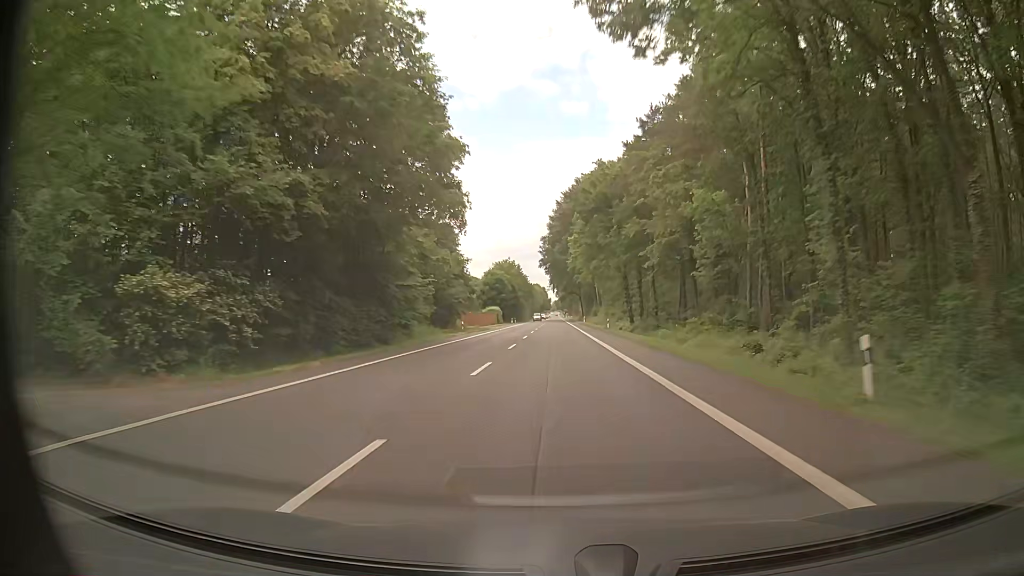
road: primary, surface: asphalt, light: Day
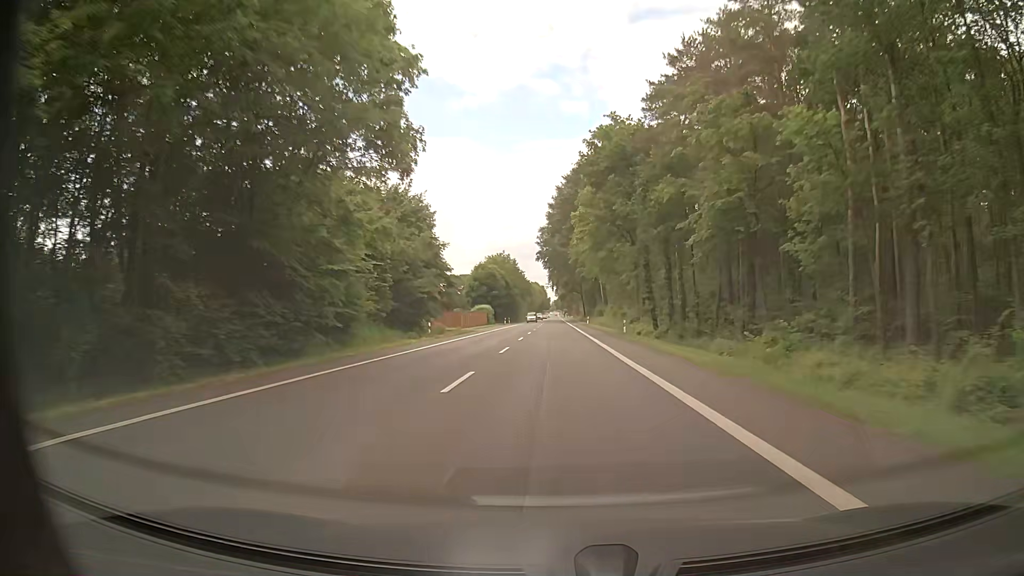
(-0.2, +15.5) m; 0°
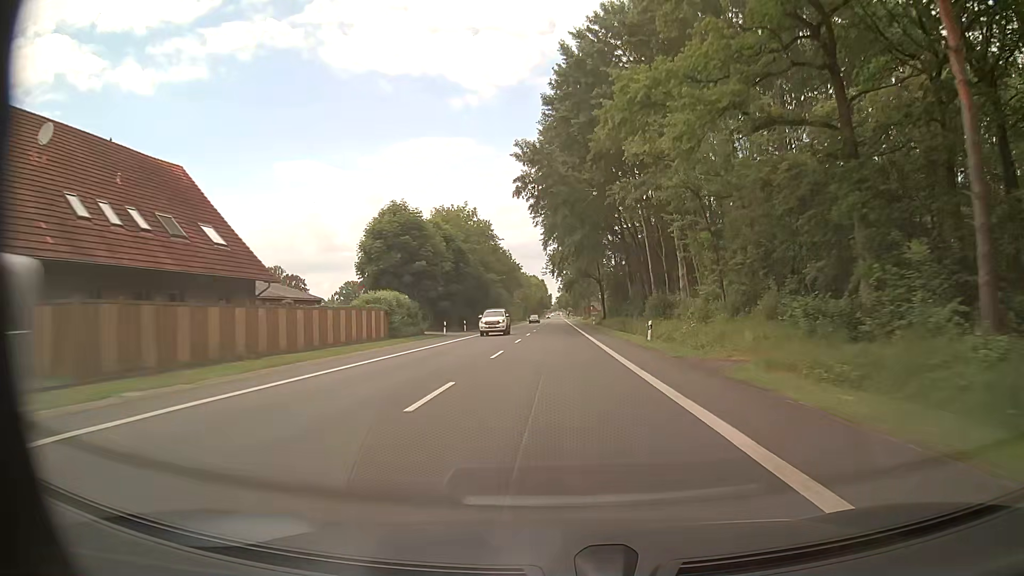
(-0.1, +62.5) m; -1°
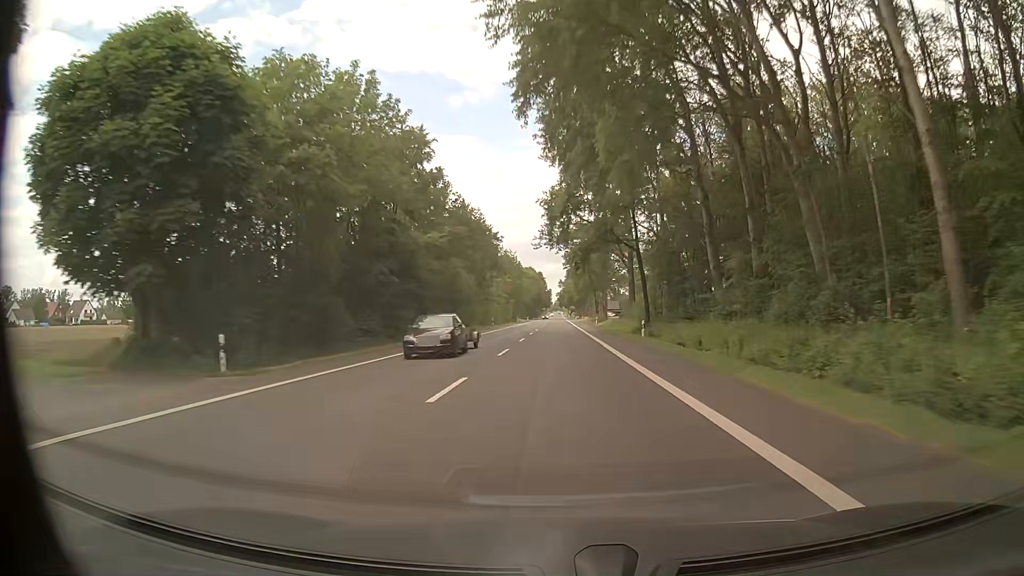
(0.0, +47.2) m; +1°
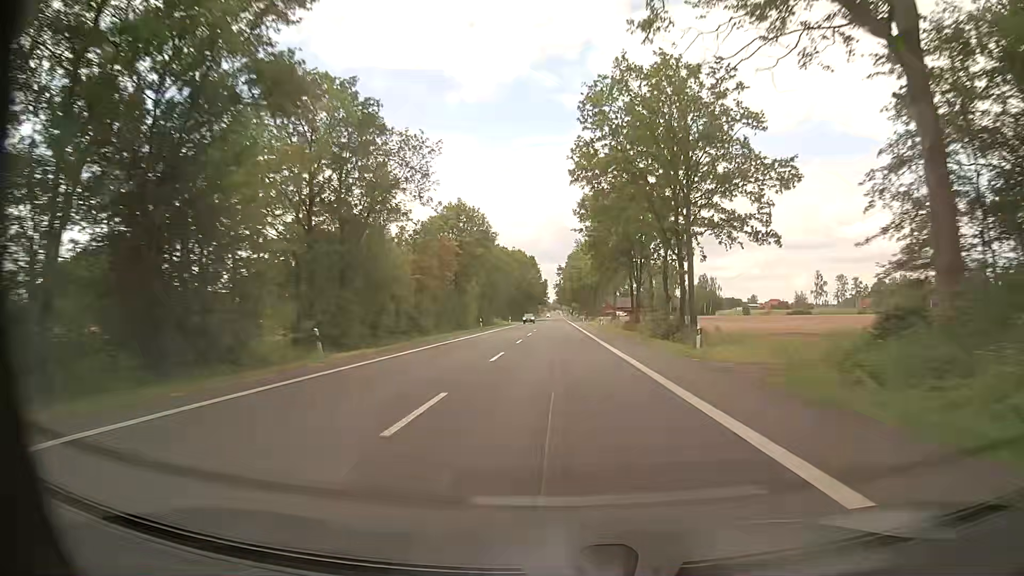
(-0.4, +63.1) m; 0°
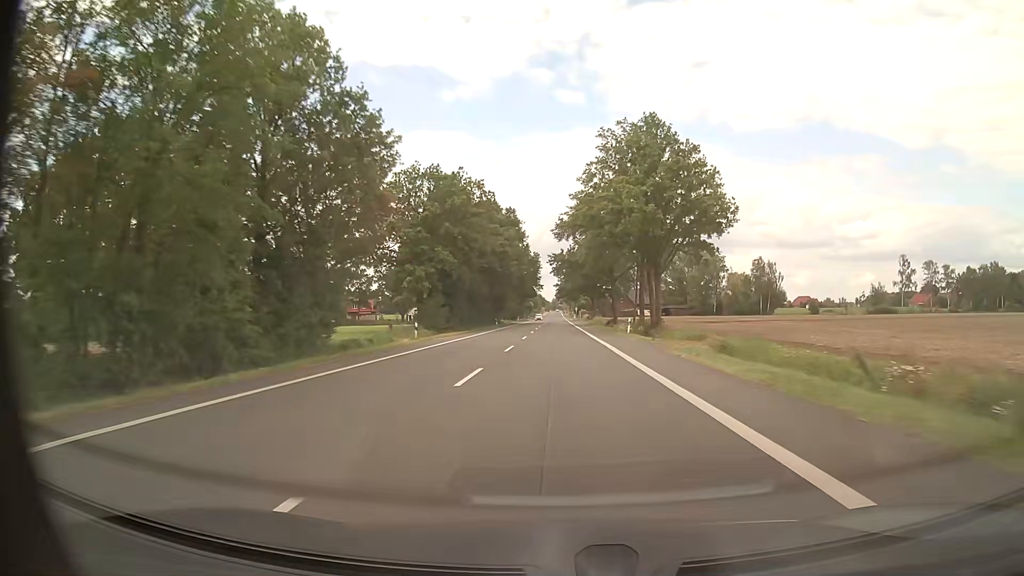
(0.0, +78.9) m; 0°
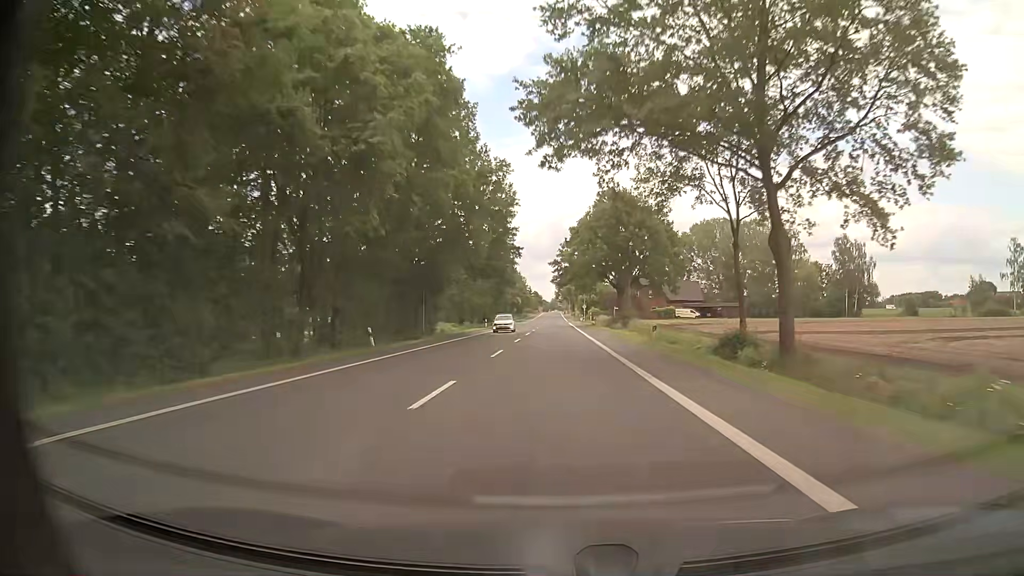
(-0.1, +63.2) m; 0°
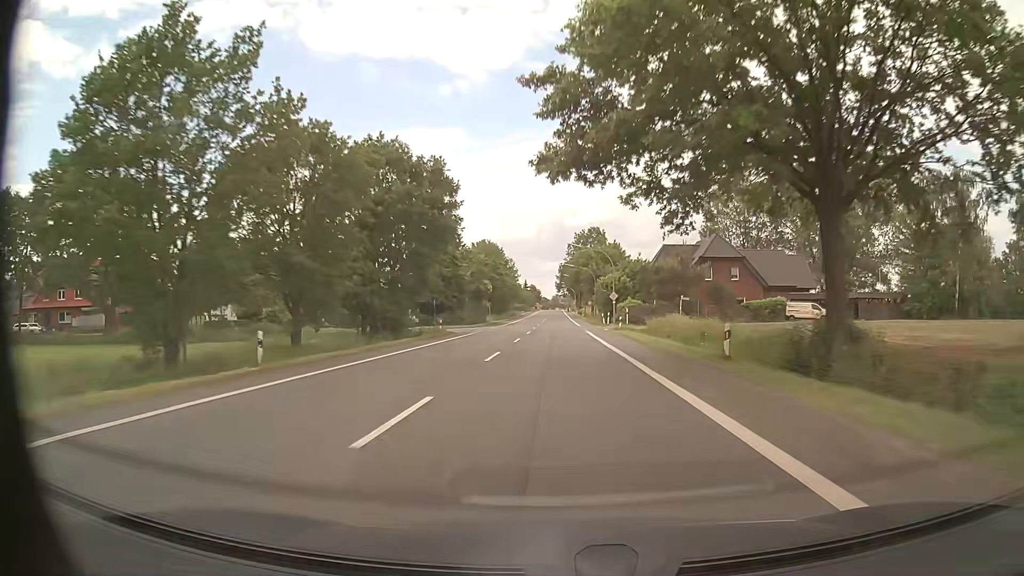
(-0.3, +63.1) m; 0°
(0, +10) (0, +20) (0, +30) (0, +40) (0, +50) (0, +60) (0, +70) (0, +80) (0, +90) (0, +100) m
